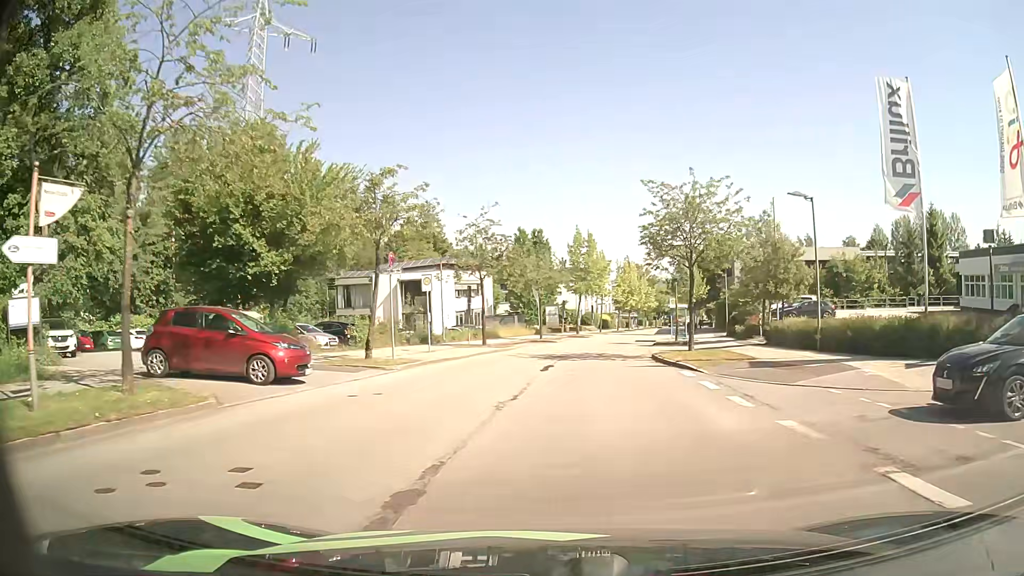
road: residential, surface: asphalt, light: Day
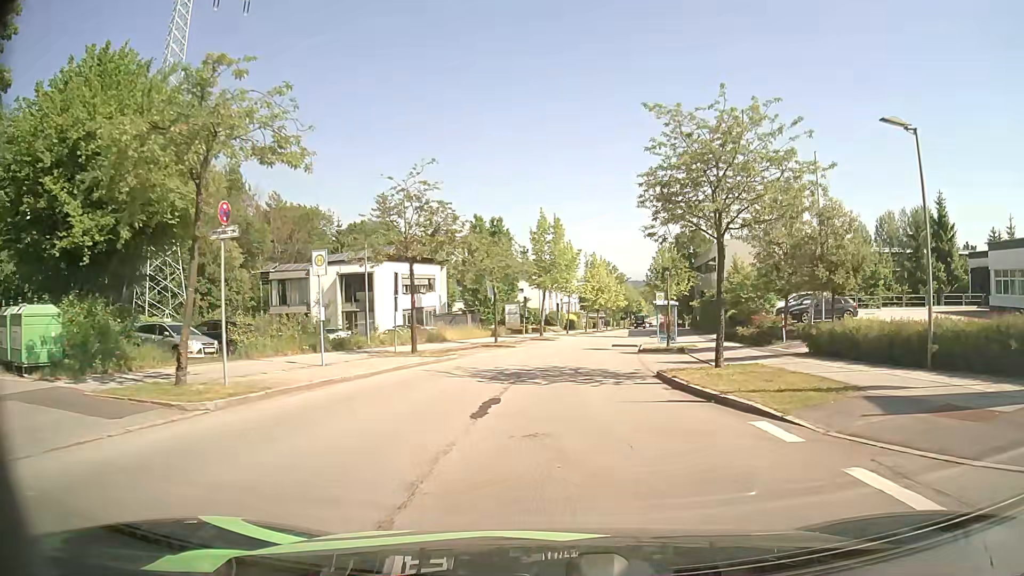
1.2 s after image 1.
(+0.3, +9.3) m; +3°
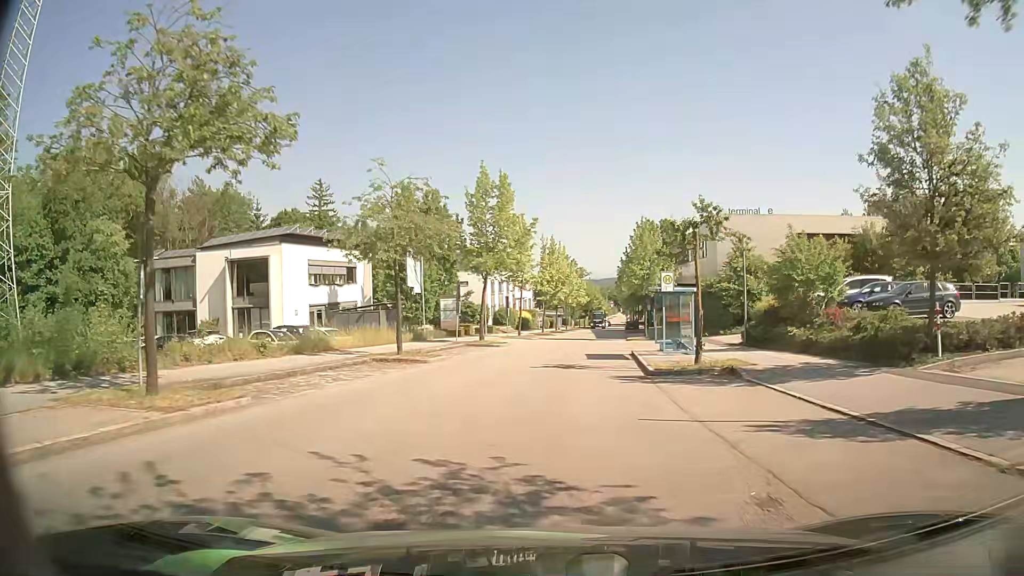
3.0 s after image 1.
(+0.5, +15.0) m; +4°
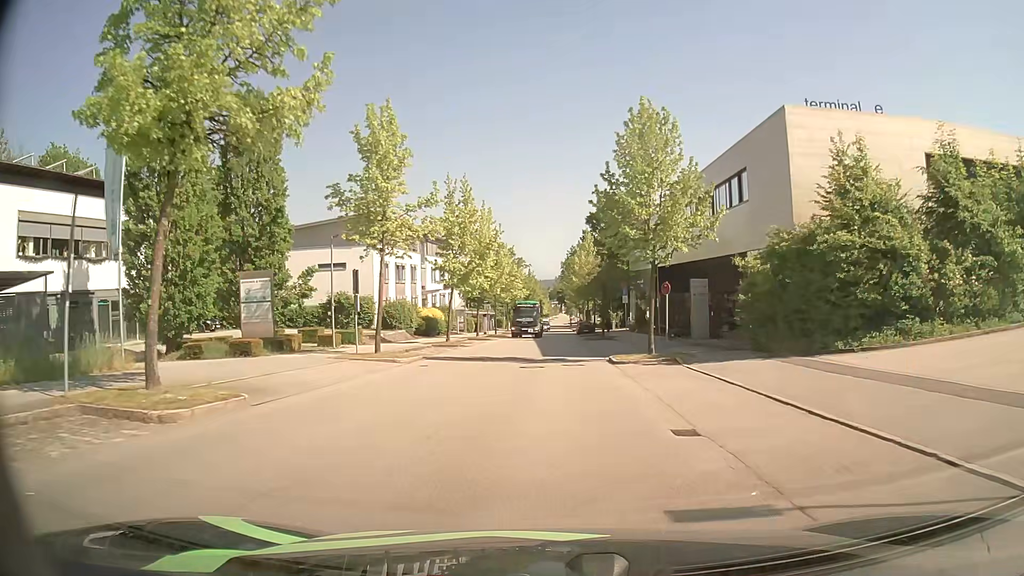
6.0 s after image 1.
(+1.5, +27.4) m; +5°
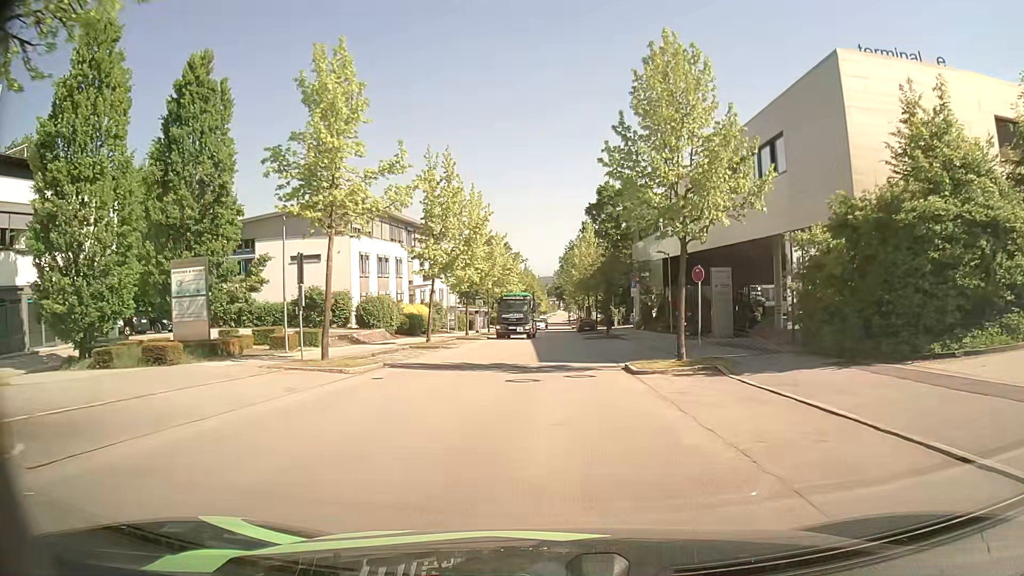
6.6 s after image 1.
(0.0, +5.6) m; +1°
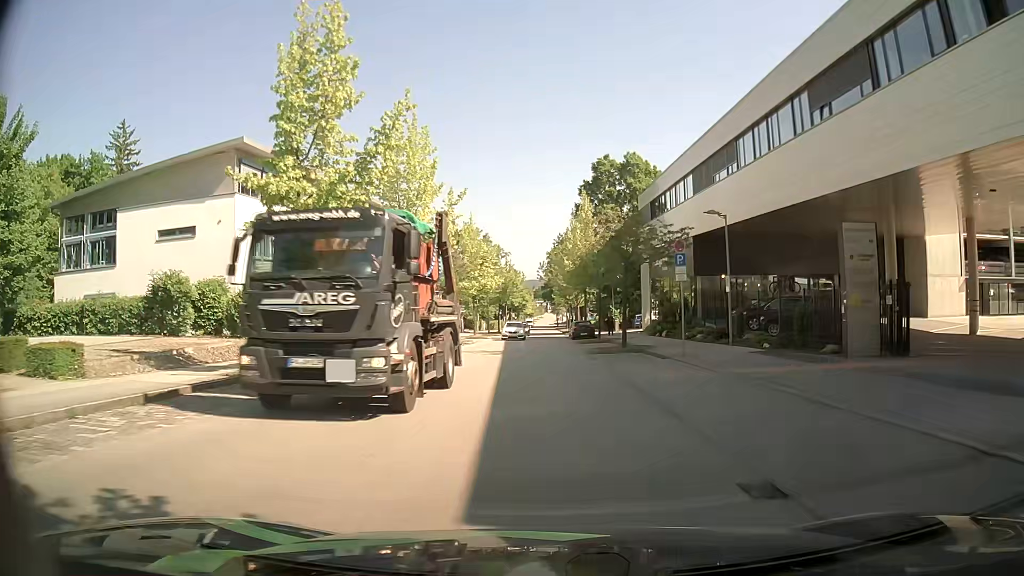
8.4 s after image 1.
(0.0, +16.7) m; +1°
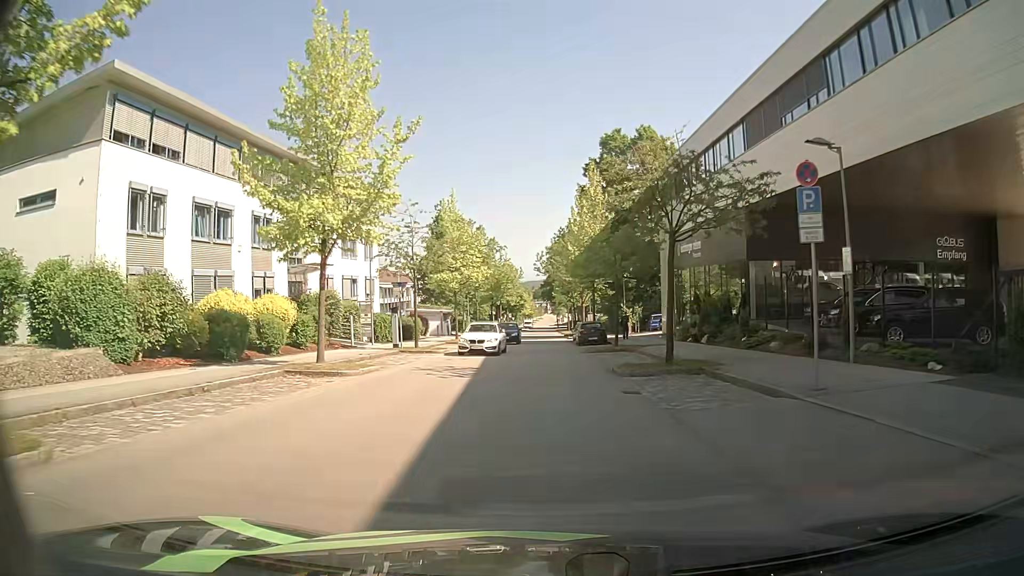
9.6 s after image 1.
(0.0, +11.0) m; 0°
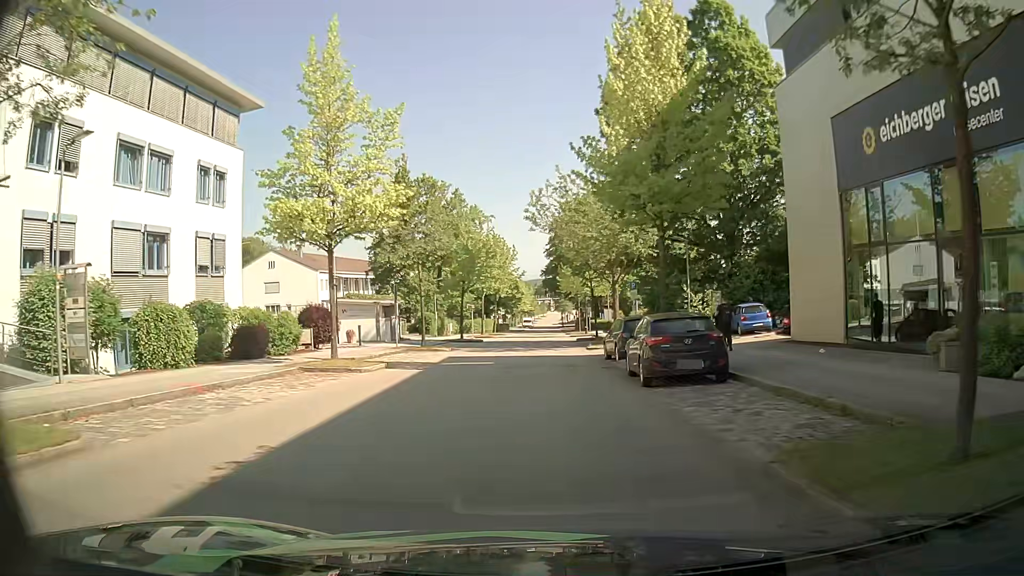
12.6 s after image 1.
(0.0, +27.4) m; 0°
(0, +10) (0, +20) (0, +30) (0, +40) (-1, +50) (0, +60) (0, +70) (0, +80) (0, +90) (-1, +100) m
